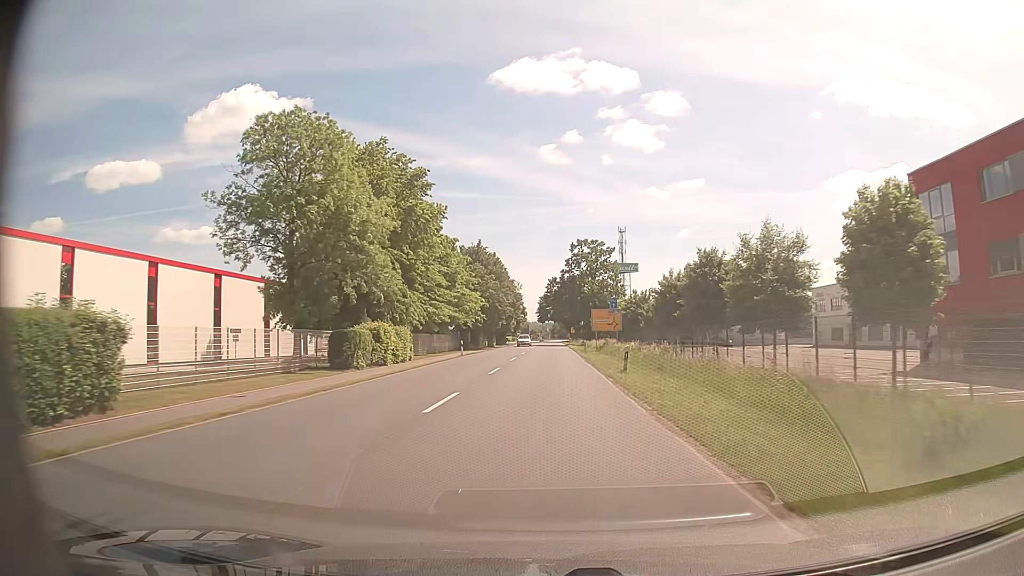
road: secondary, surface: asphalt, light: Day
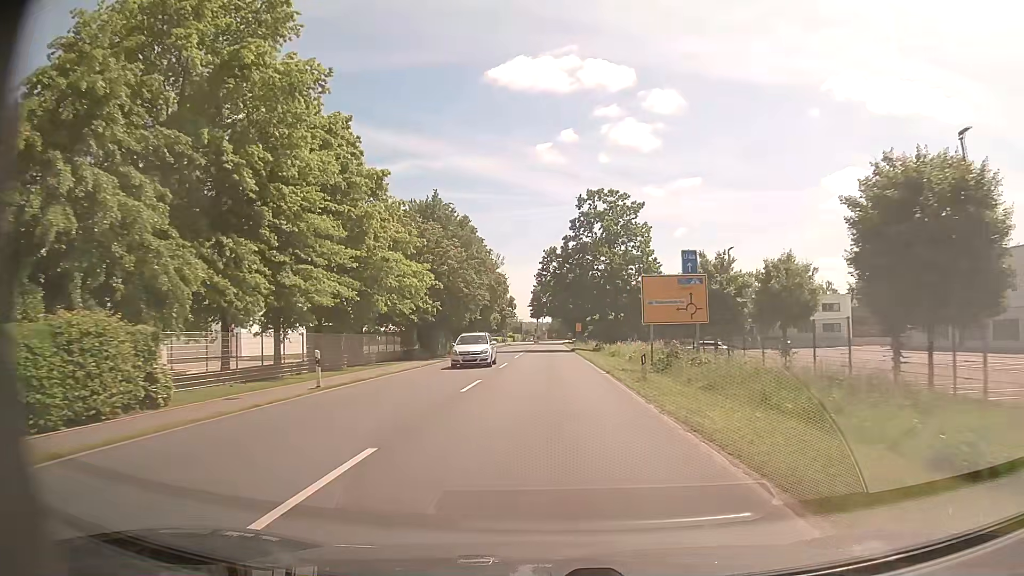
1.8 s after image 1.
(+0.1, +31.8) m; 0°
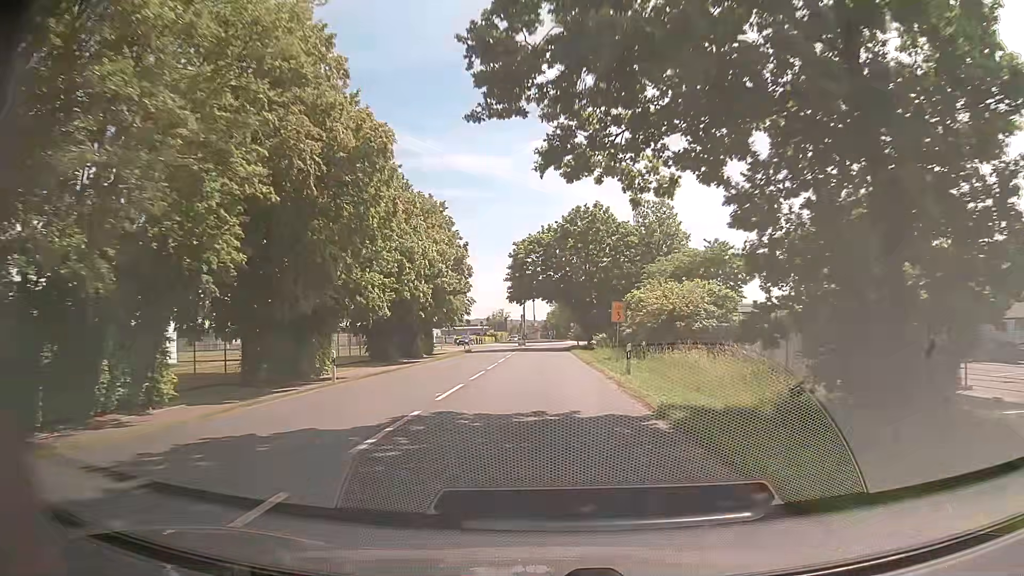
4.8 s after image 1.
(+0.2, +50.2) m; +1°
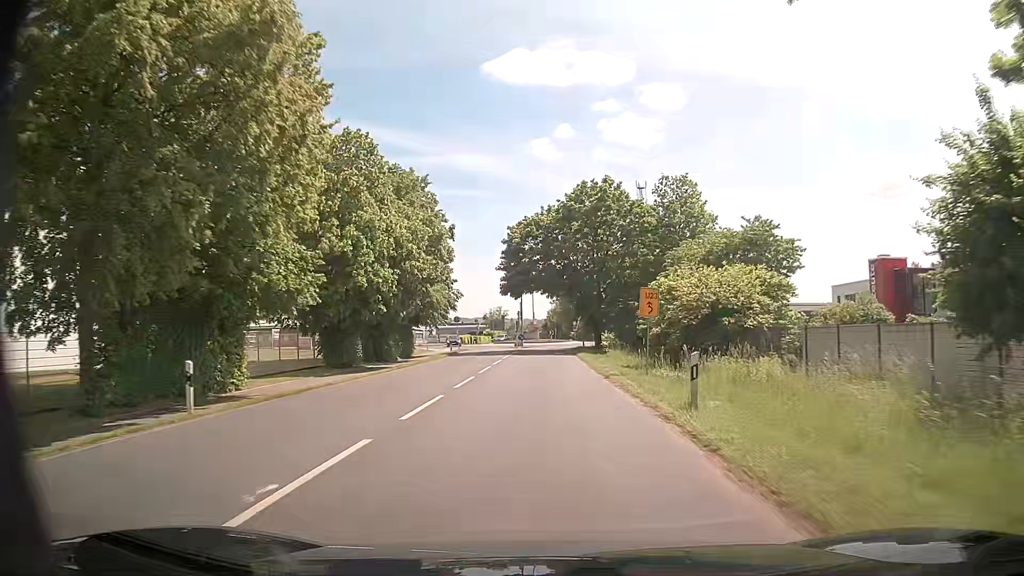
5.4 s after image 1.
(0.0, +9.2) m; 0°
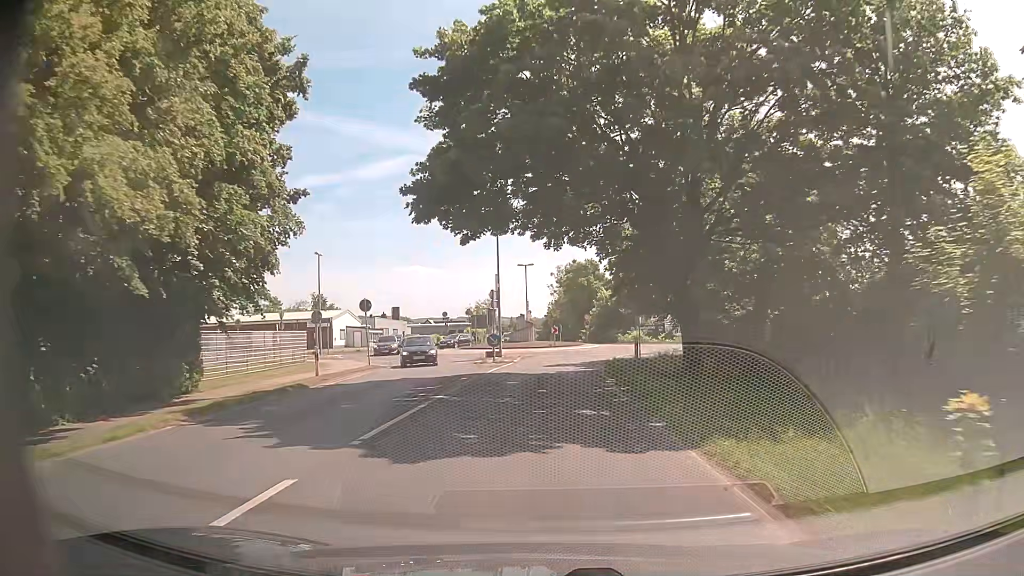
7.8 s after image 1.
(+0.1, +32.3) m; 0°
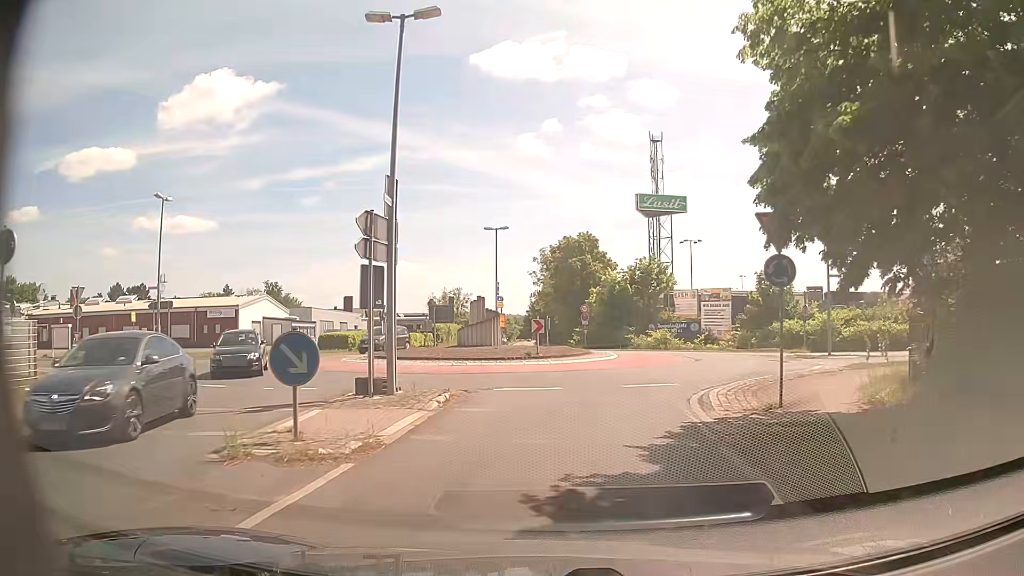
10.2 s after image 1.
(+0.1, +22.5) m; +2°
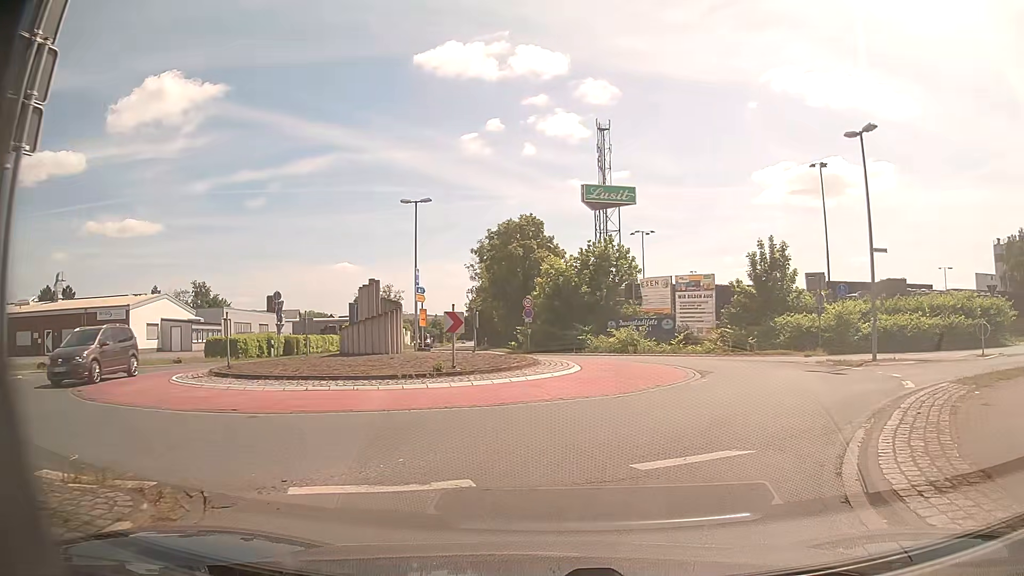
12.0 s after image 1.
(+0.3, +9.7) m; +4°
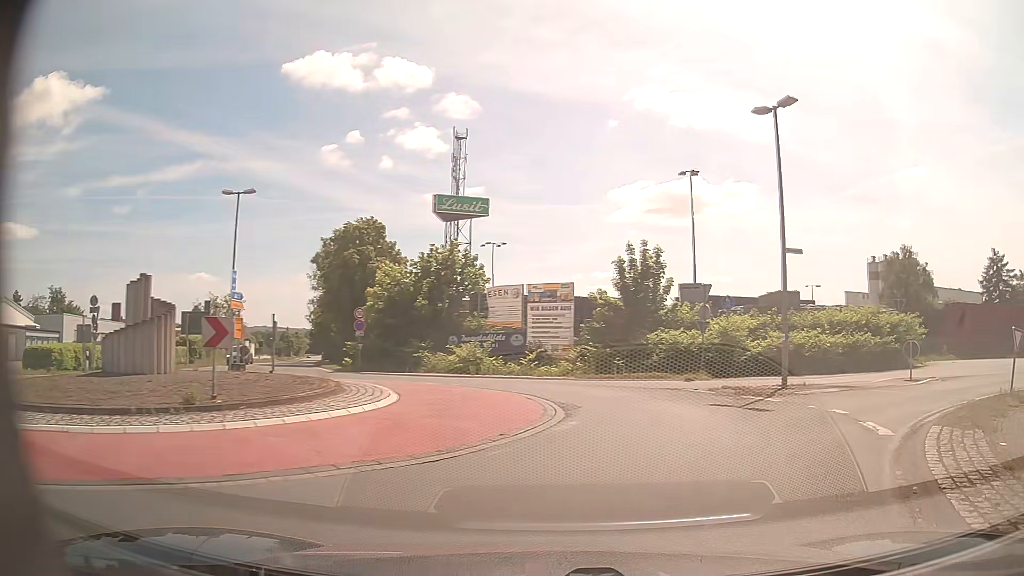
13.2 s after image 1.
(+0.5, +5.3) m; +13°
(+2, +10) (0, +20) (-6, +27) (-12, +35) (-16, +44) (-20, +54) (-23, +63) (-26, +73) (-30, +82) (-33, +92) m
